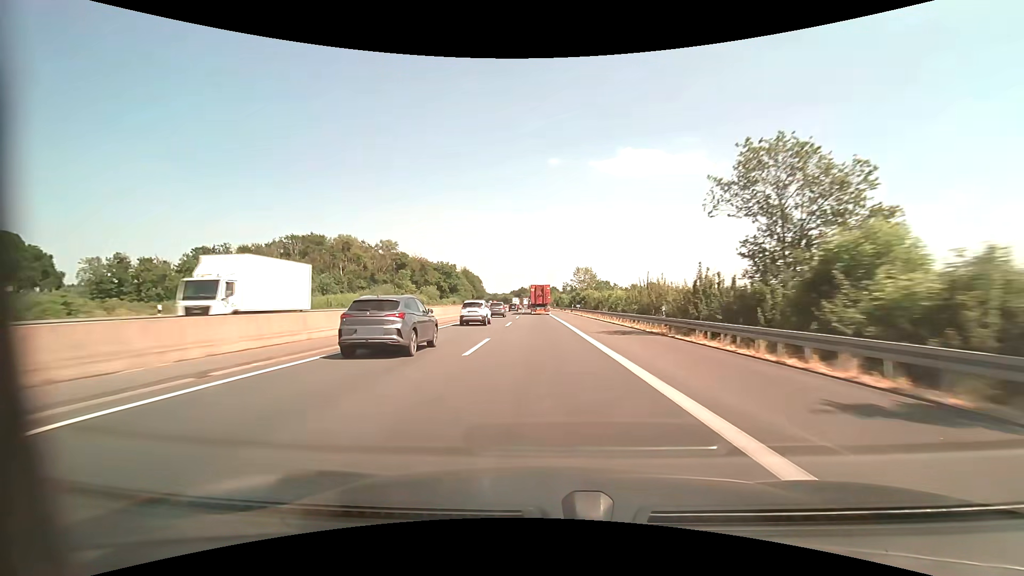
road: motorway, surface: asphalt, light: Day
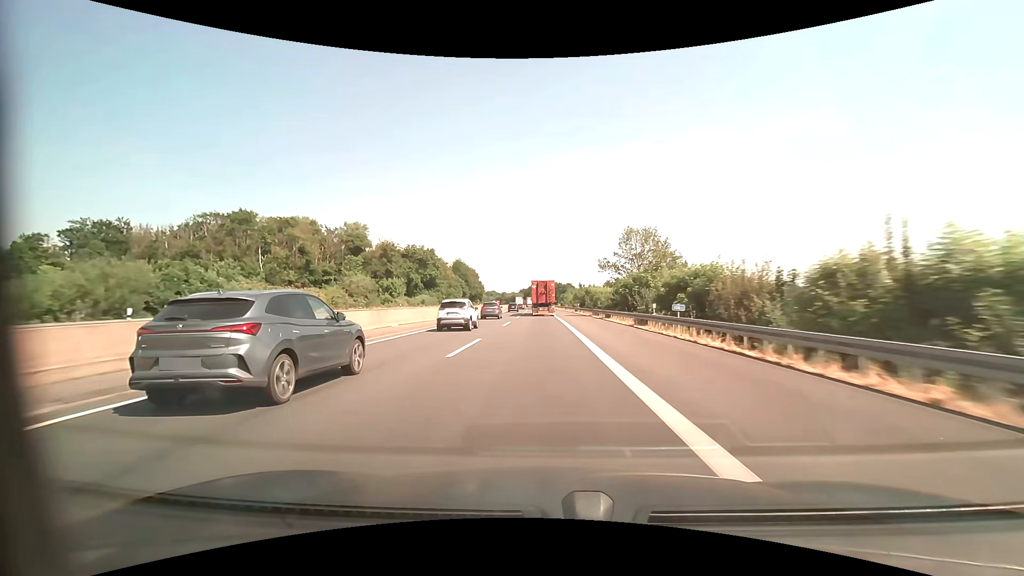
(-0.5, +54.2) m; -1°
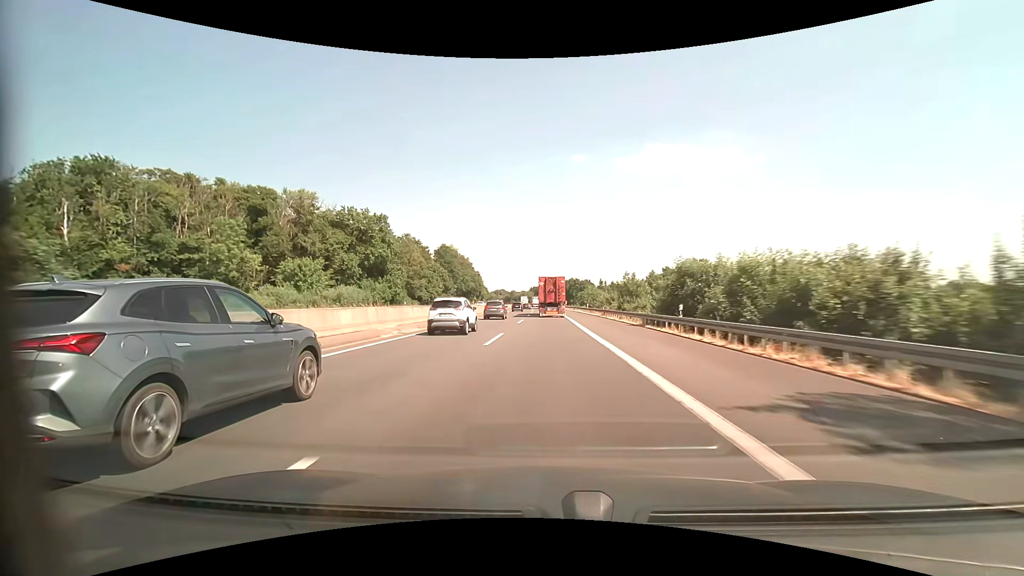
(-0.7, +50.2) m; -2°
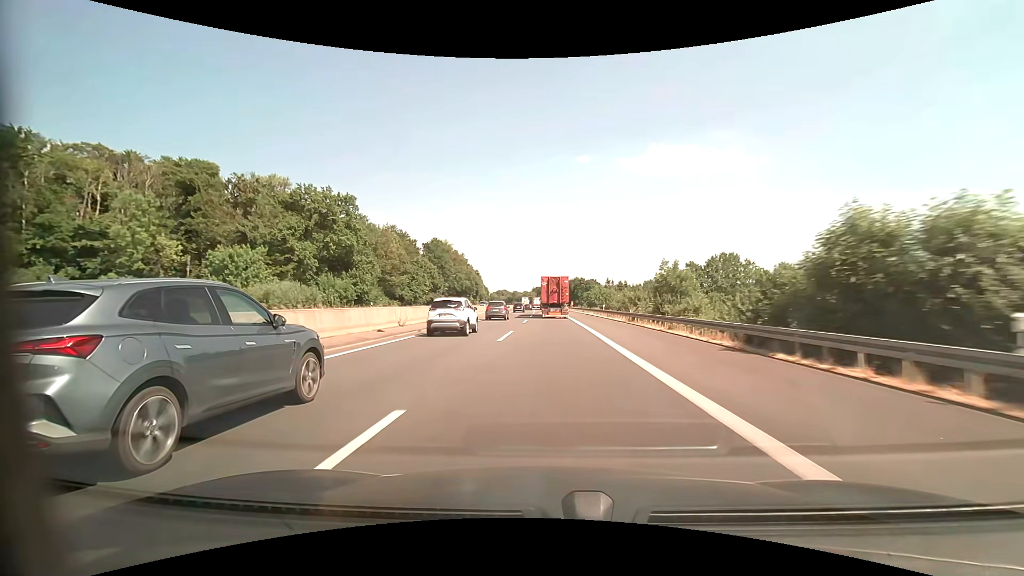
(0.0, +16.0) m; 0°
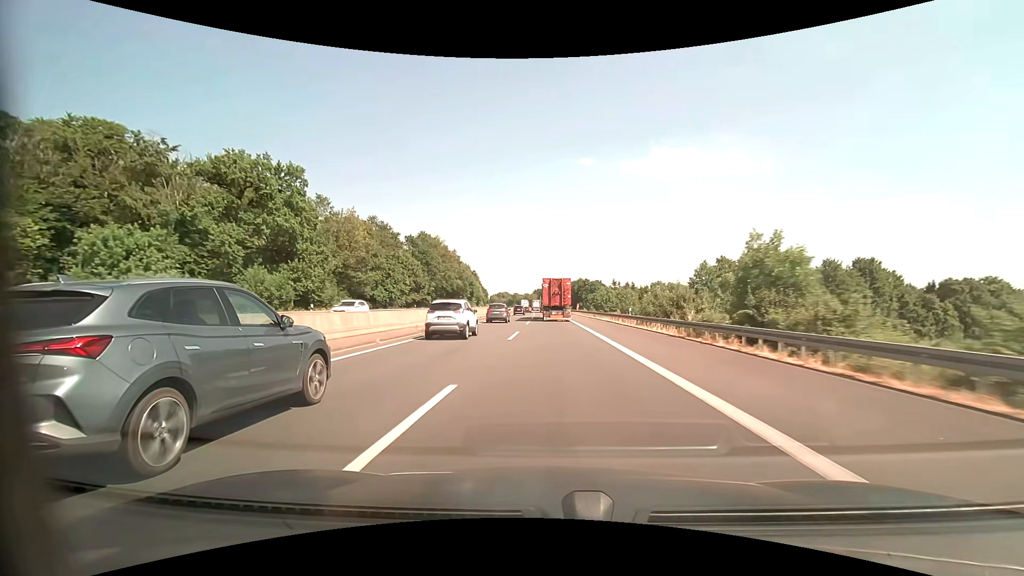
(0.0, +16.0) m; 0°
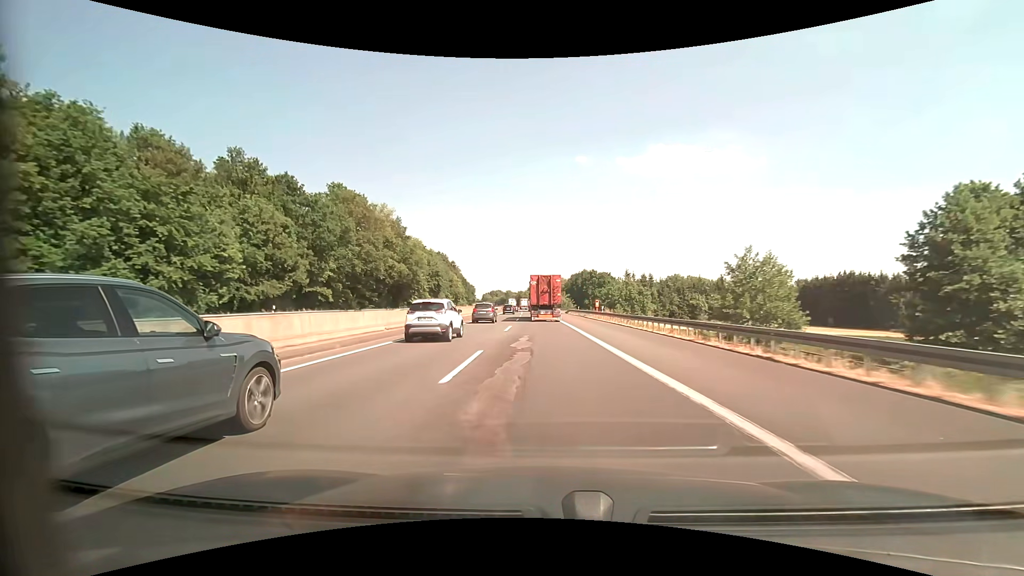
(+0.3, +47.3) m; +1°
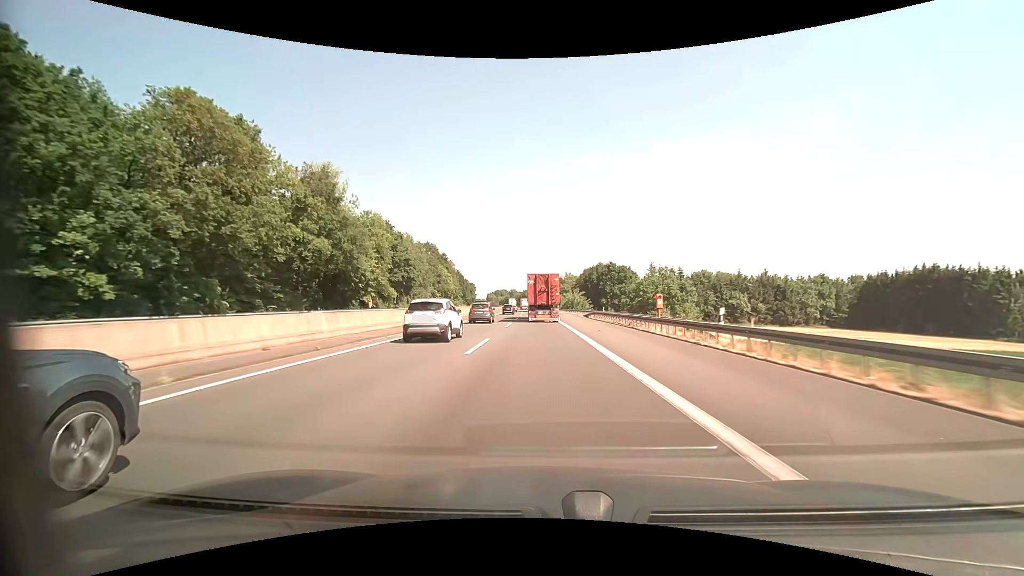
(-0.2, +30.8) m; -1°
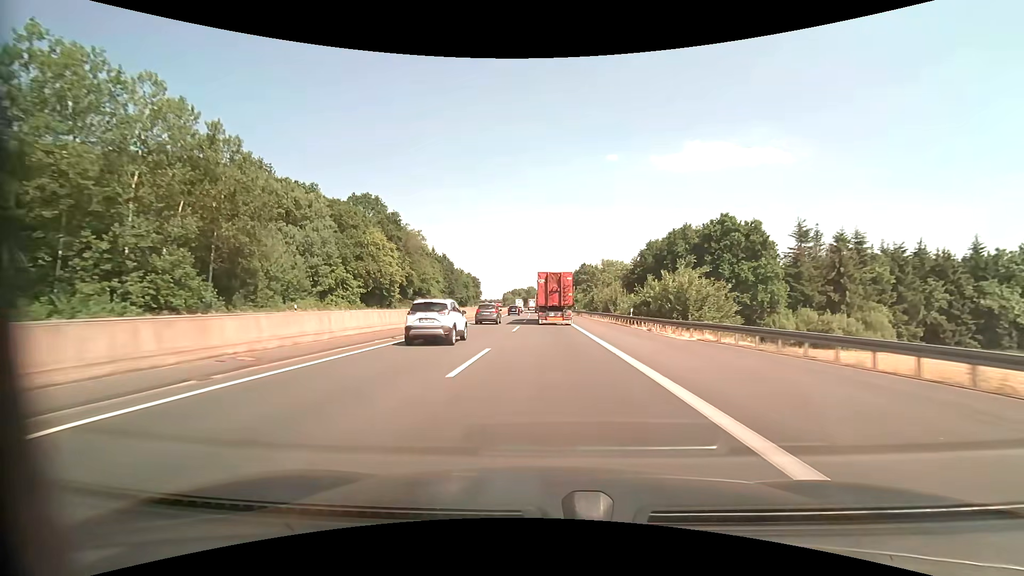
(-1.8, +76.6) m; -3°
(0, +10) (0, +20) (0, +30) (0, +40) (0, +50) (-1, +60) (-1, +70) (-1, +80) (-1, +90) (-1, +100) m
